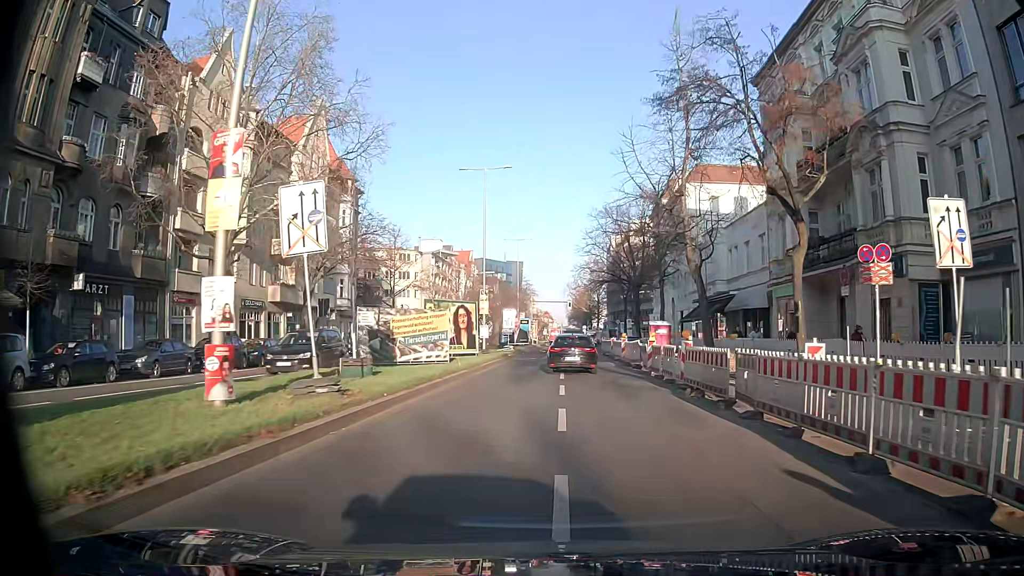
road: tertiary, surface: asphalt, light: Day
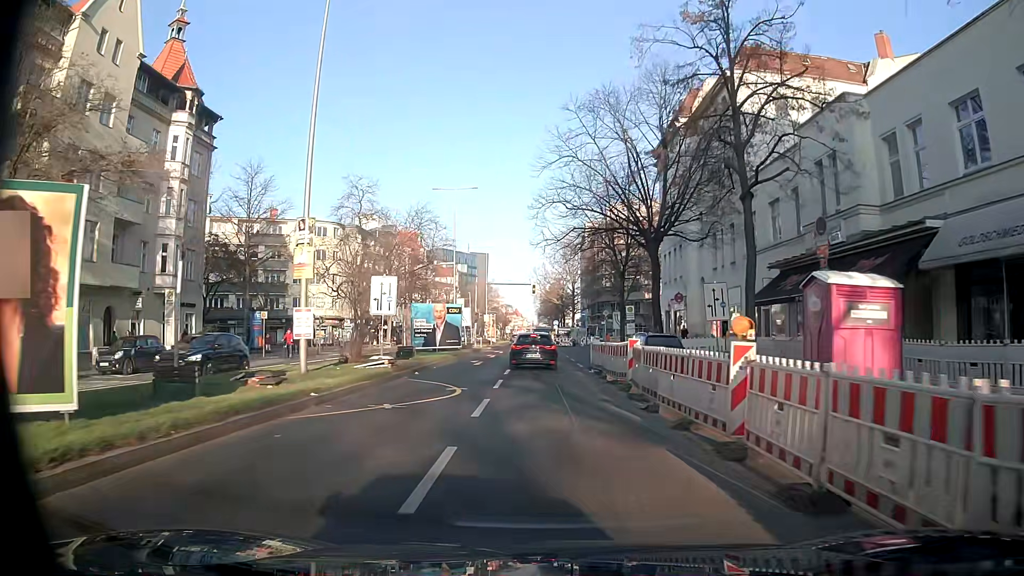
(+1.2, +28.6) m; +2°
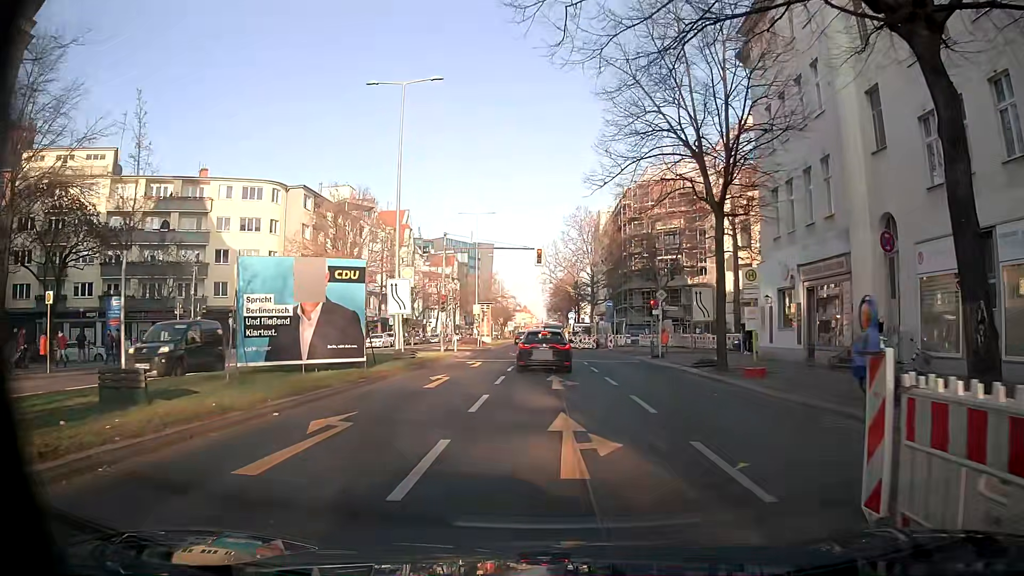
(-0.3, +23.5) m; -1°
